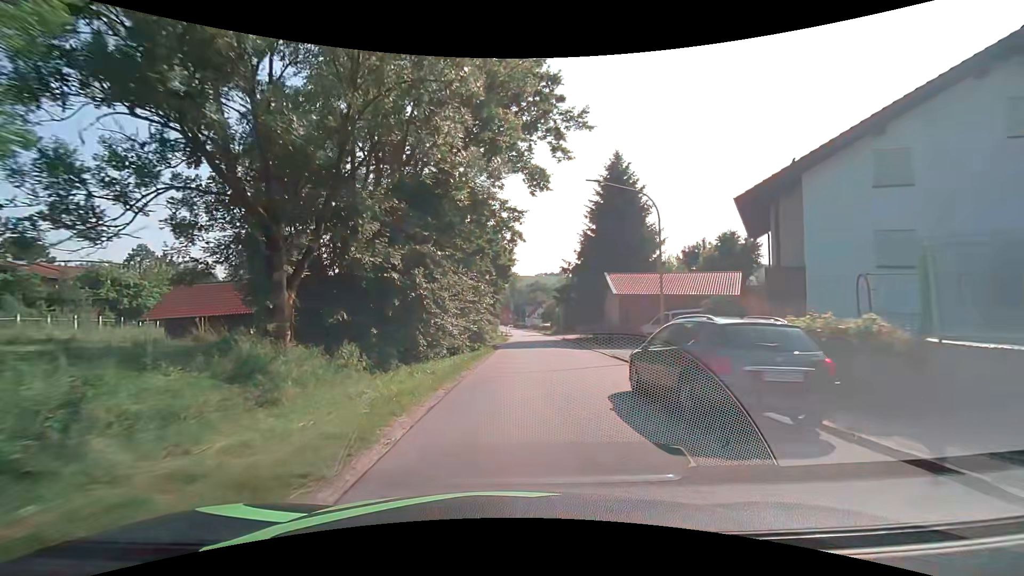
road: tertiary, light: Day
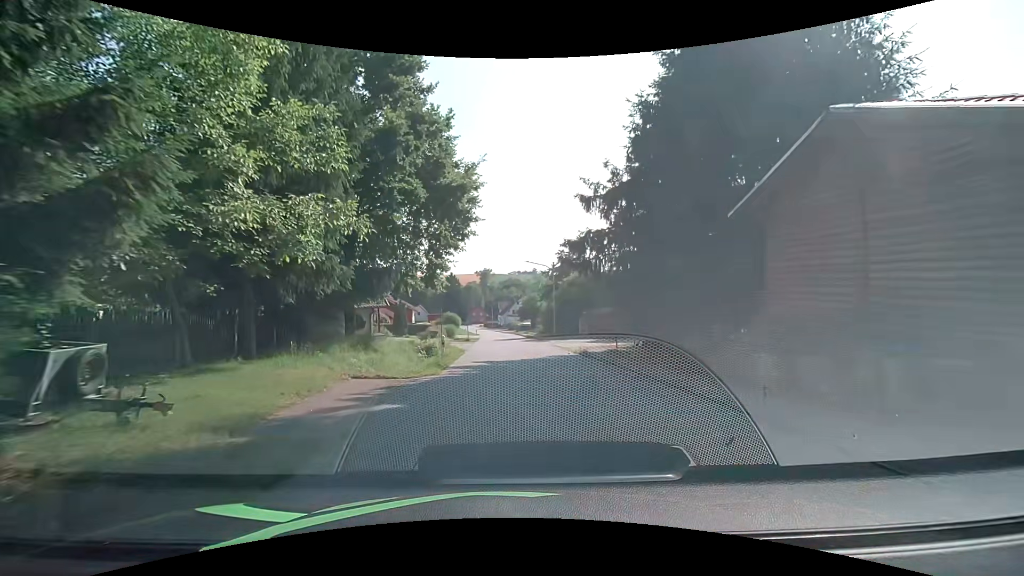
(+0.9, +28.1) m; +4°
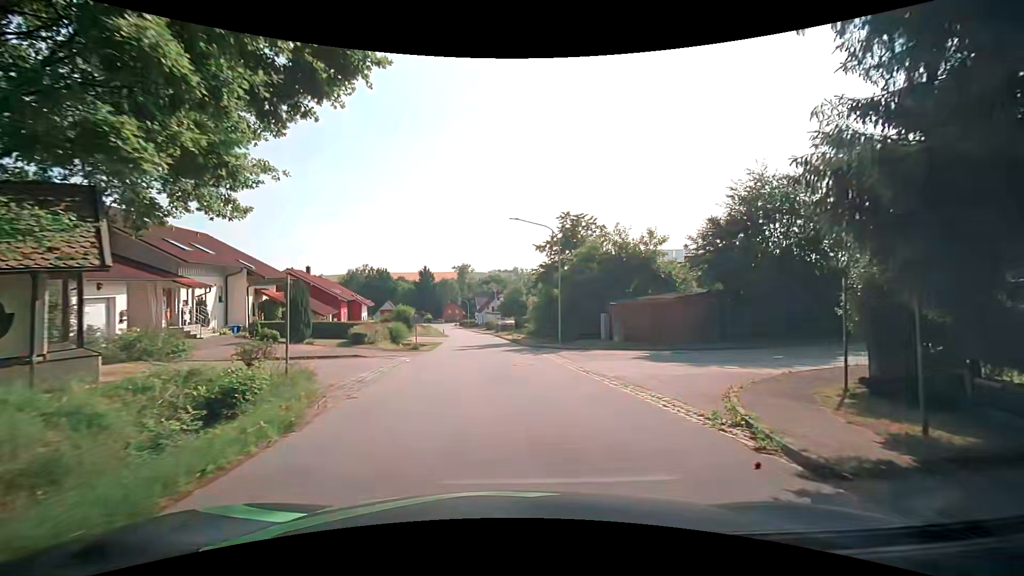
(+0.1, +18.9) m; +4°
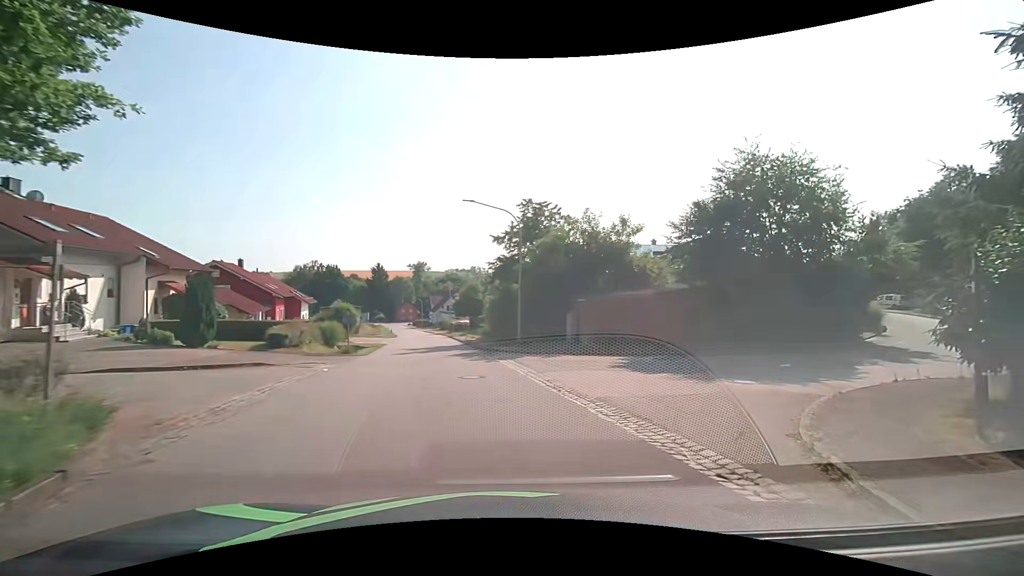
(-0.1, +4.0) m; +2°
